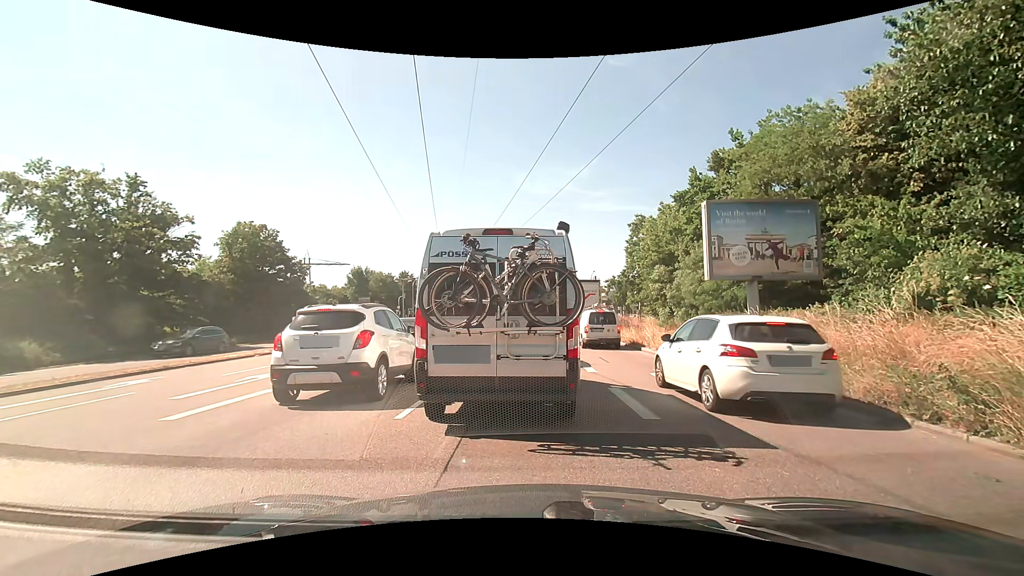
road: primary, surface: asphalt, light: Day
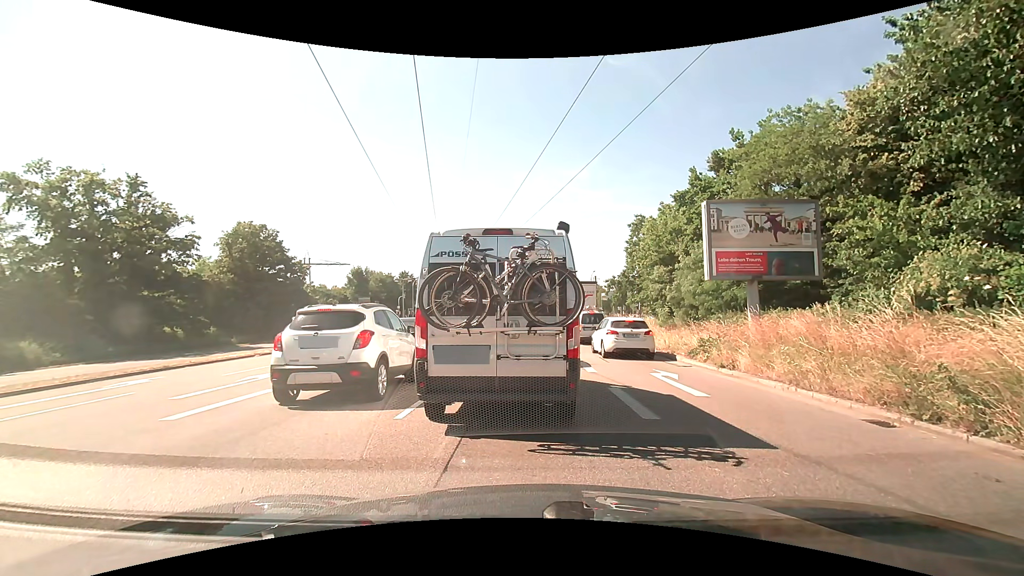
(0.0, 0.0) m; 0°
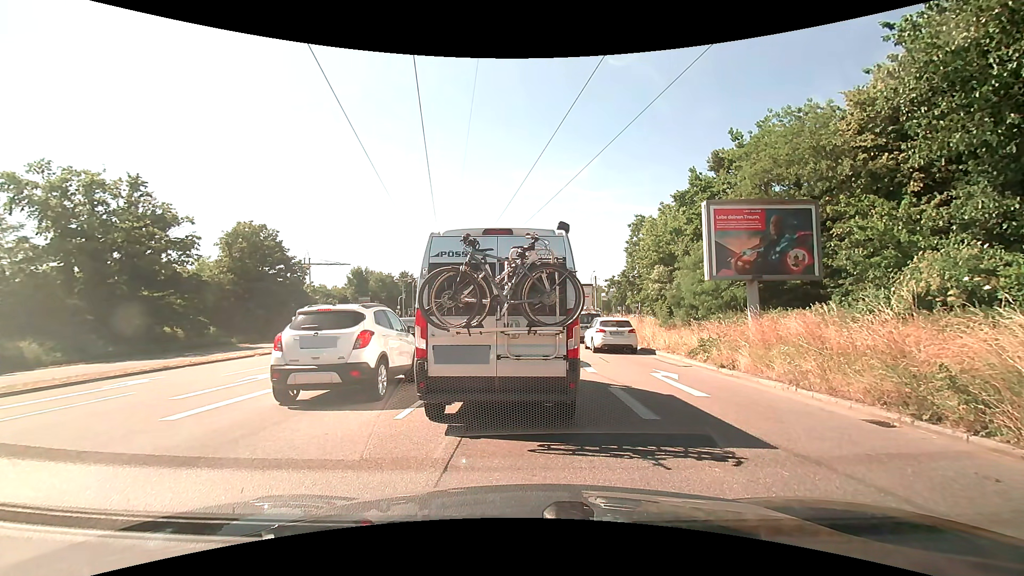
(0.0, 0.0) m; 0°
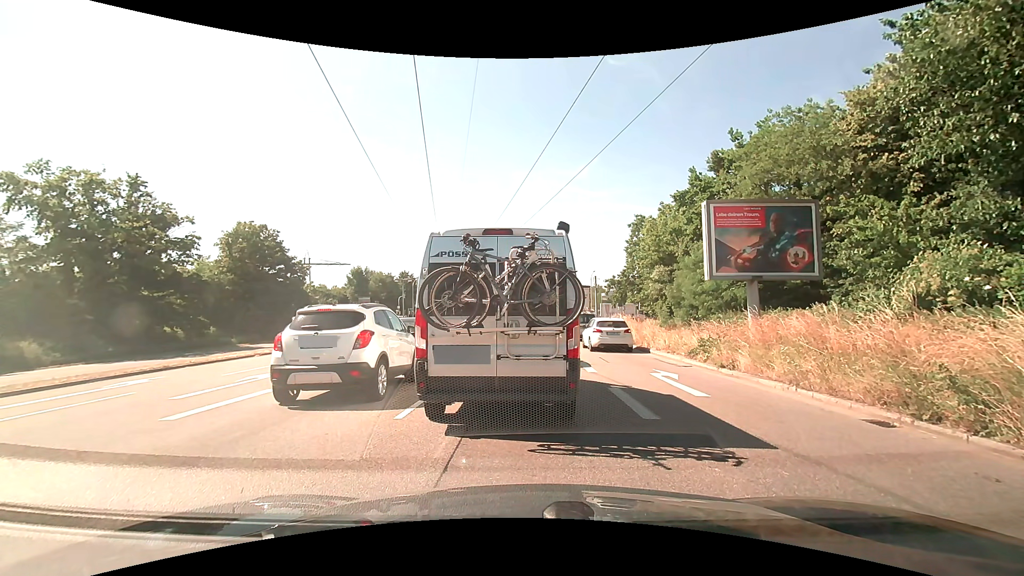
(0.0, 0.0) m; 0°
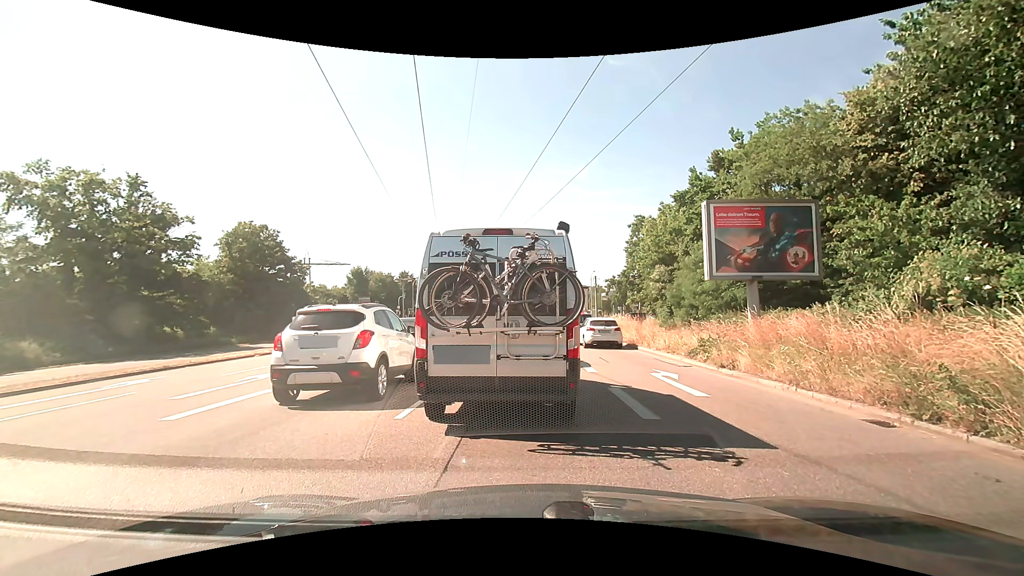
(0.0, 0.0) m; 0°
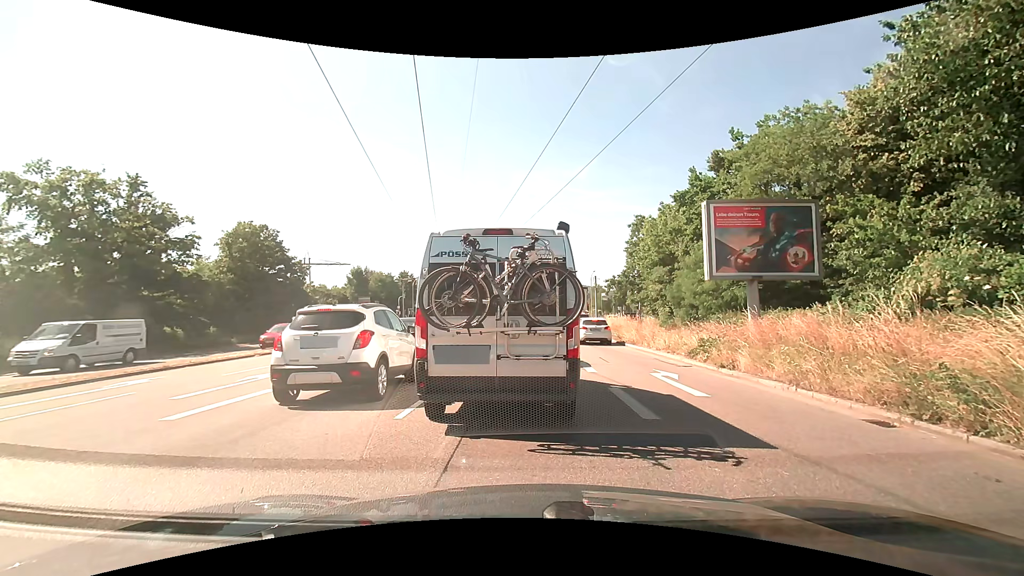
(0.0, 0.0) m; 0°
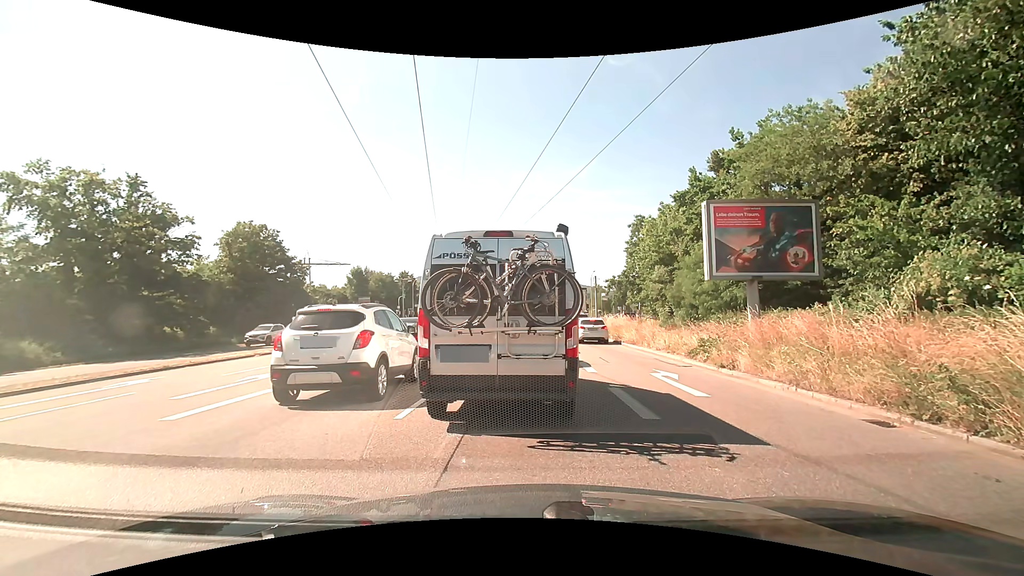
(0.0, 0.0) m; 0°
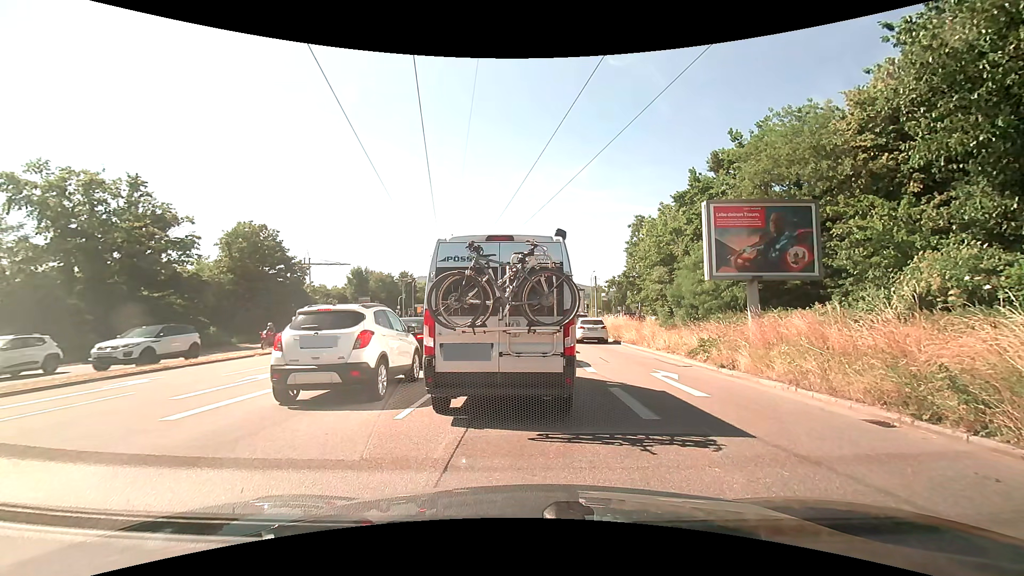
(0.0, 0.0) m; 0°
